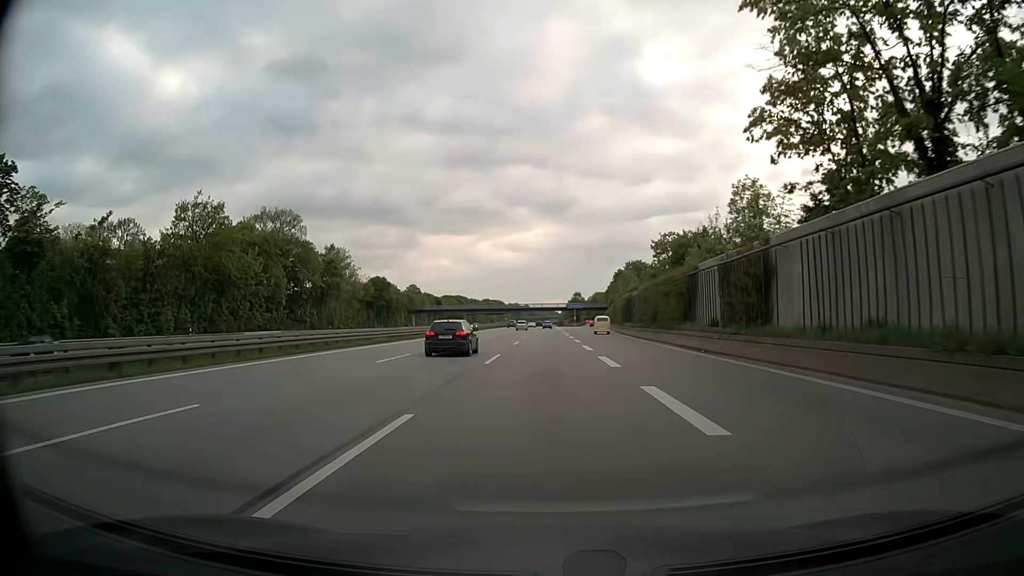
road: motorway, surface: asphalt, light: Day
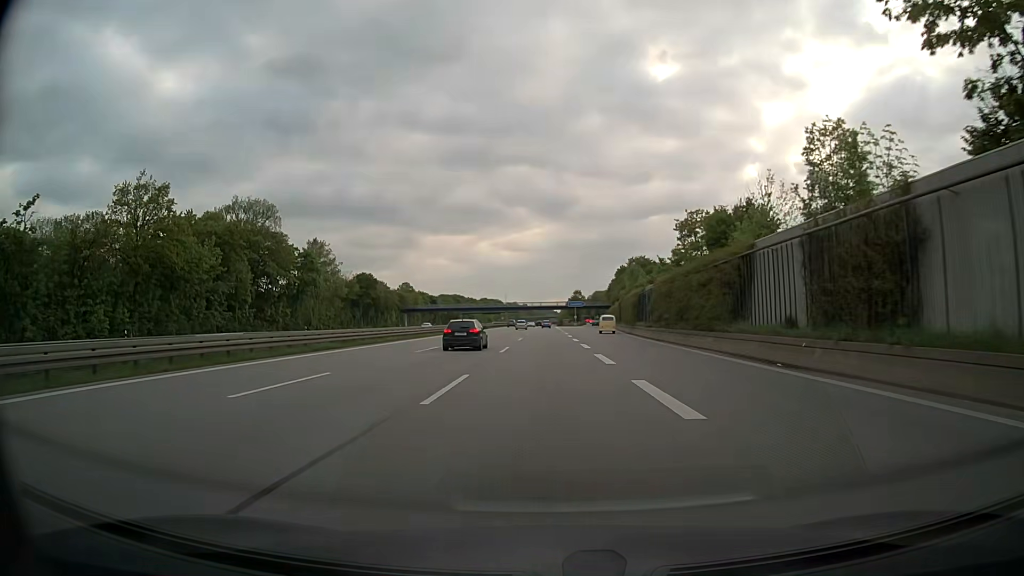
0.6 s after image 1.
(0.0, +10.8) m; 0°
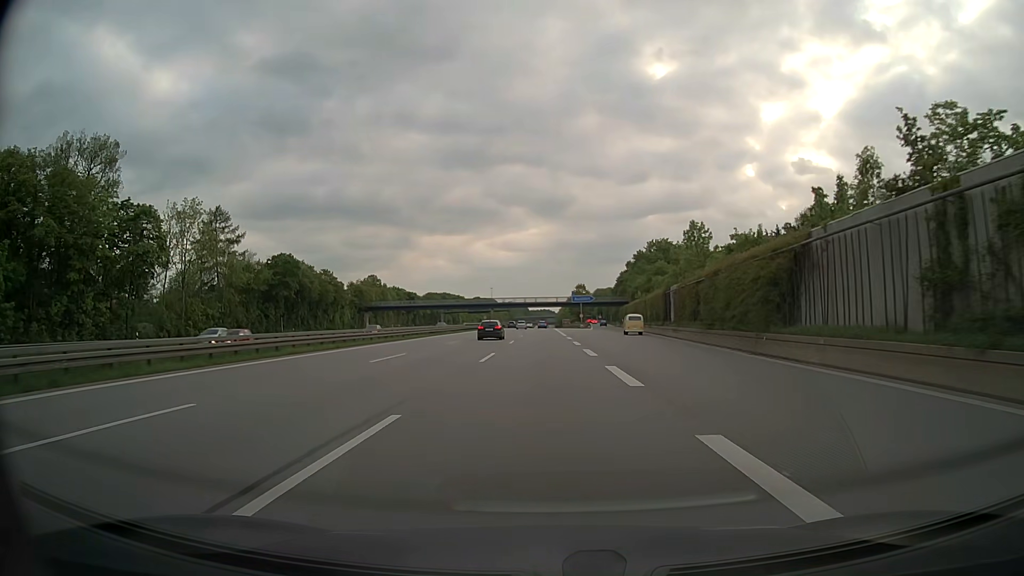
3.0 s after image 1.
(0.0, +43.2) m; 0°
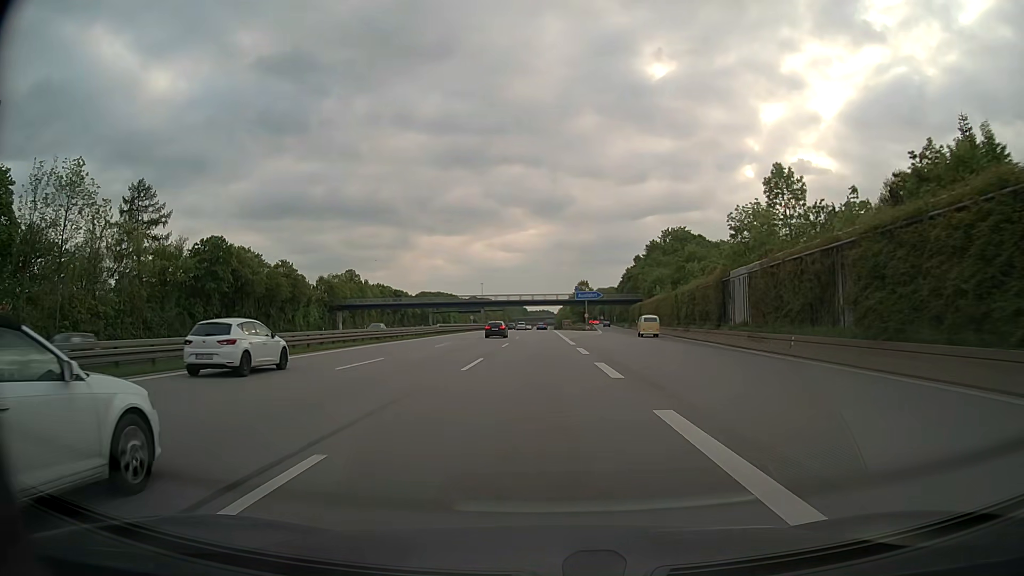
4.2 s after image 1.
(0.0, +21.6) m; 0°
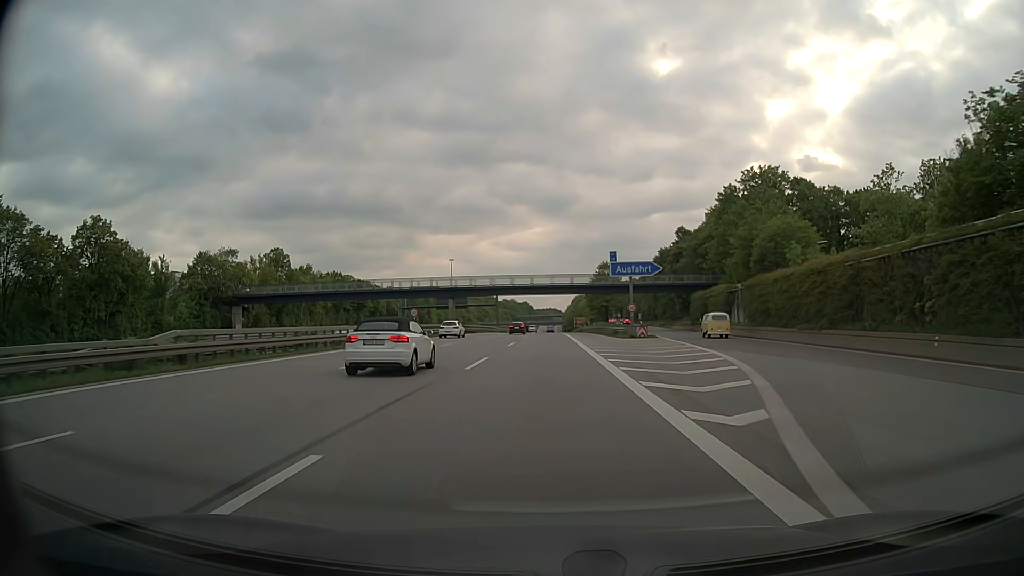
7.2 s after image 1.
(-0.2, +54.0) m; -1°
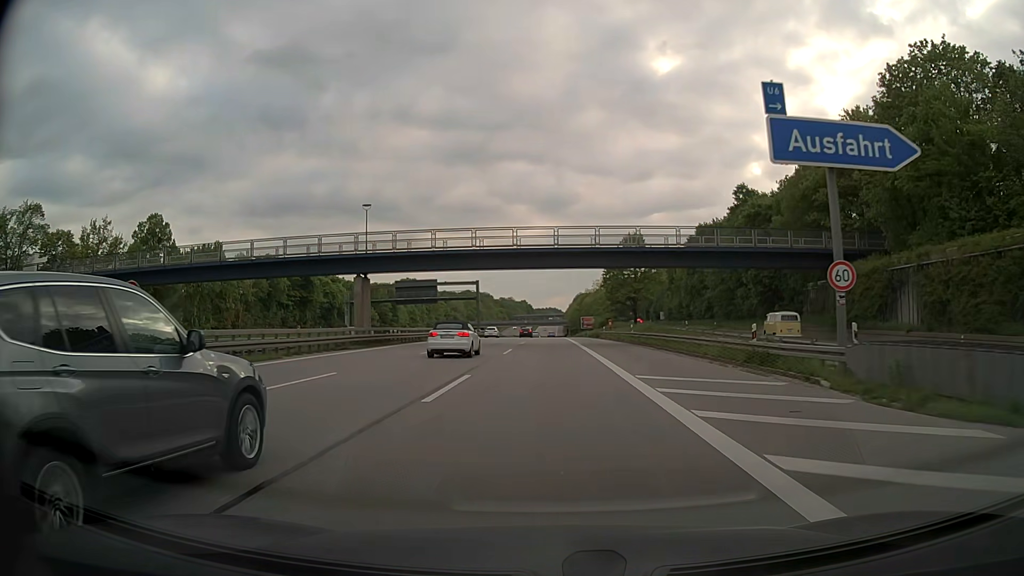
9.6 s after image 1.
(0.0, +43.2) m; 0°
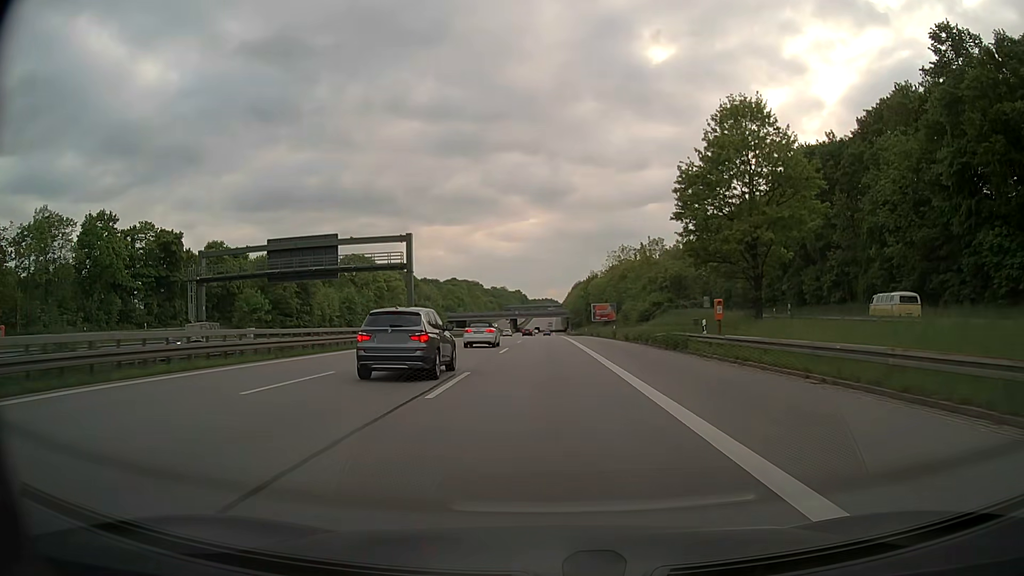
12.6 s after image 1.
(+0.2, +54.0) m; 0°
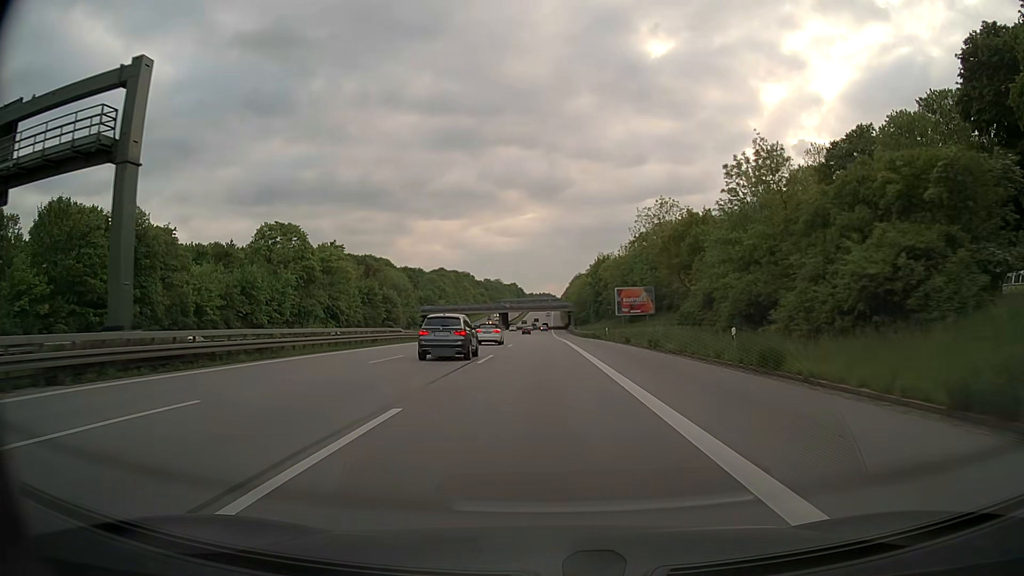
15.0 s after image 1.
(+0.3, +43.4) m; 0°
(0, +10) (0, +20) (0, +30) (0, +40) (0, +50) (0, +60) (0, +70) (0, +80) (0, +90) (0, +100) m
